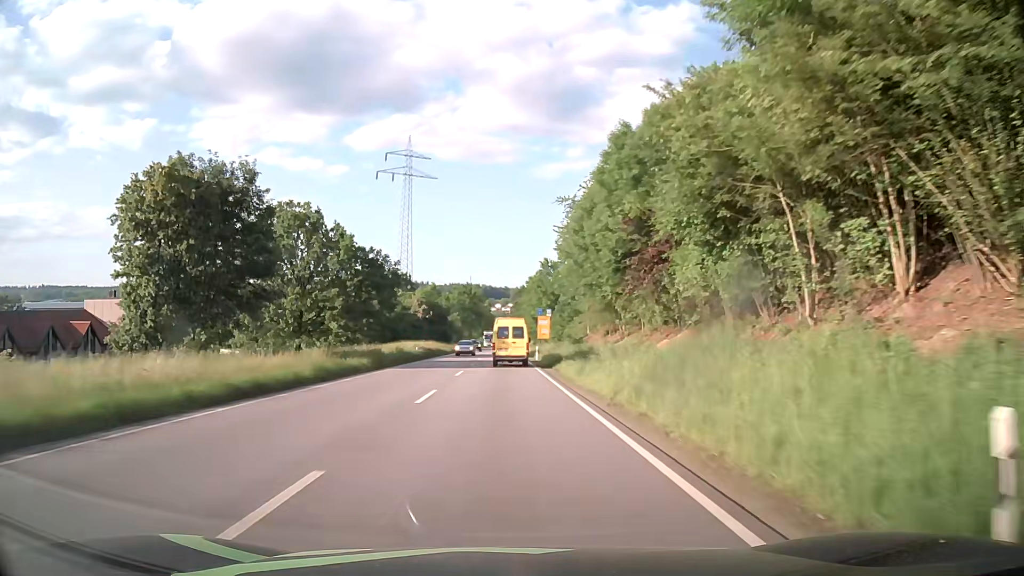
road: primary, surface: asphalt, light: Day
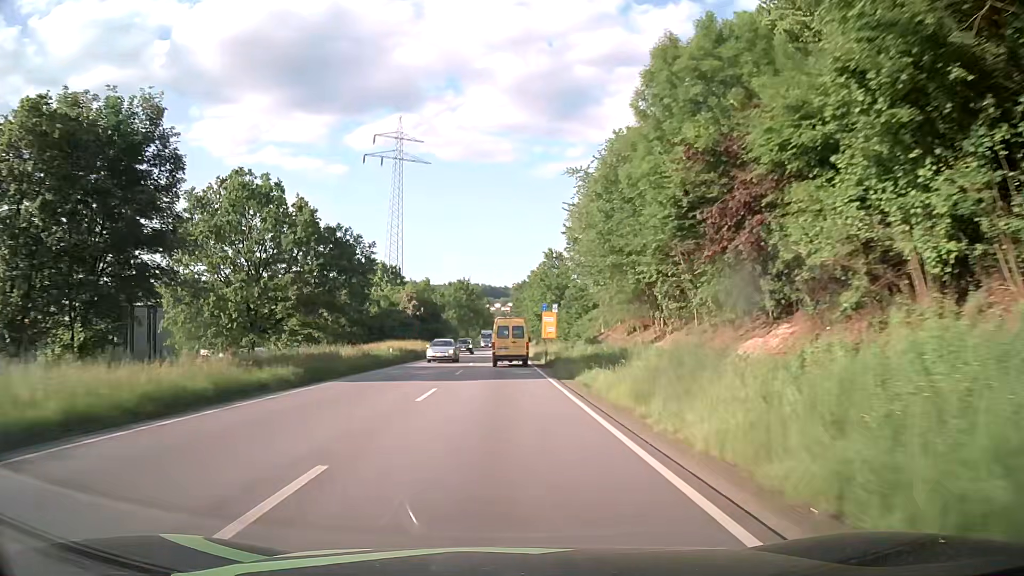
(0.0, +11.7) m; 0°
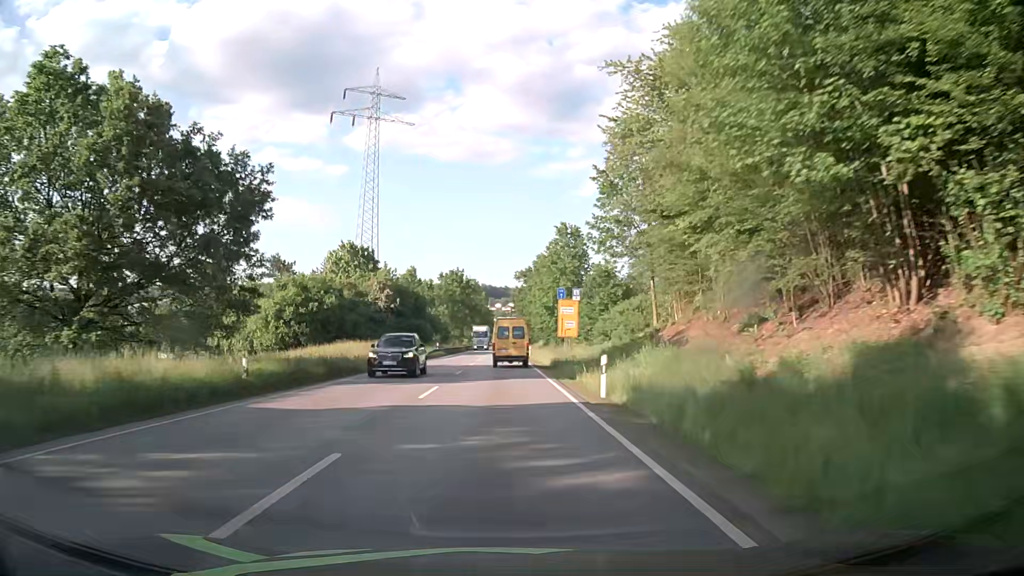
(0.0, +23.2) m; 0°
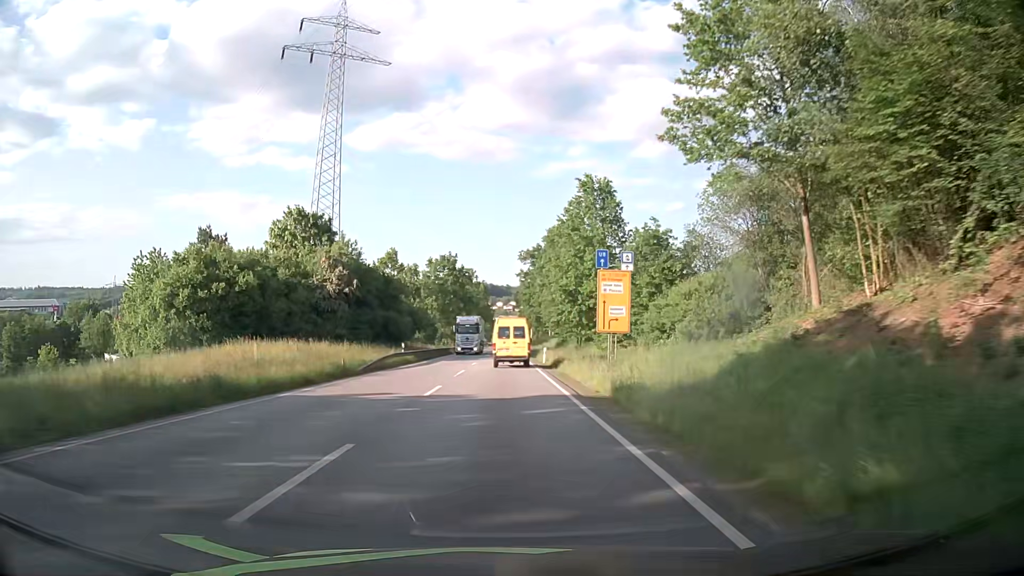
(+0.1, +23.1) m; 0°
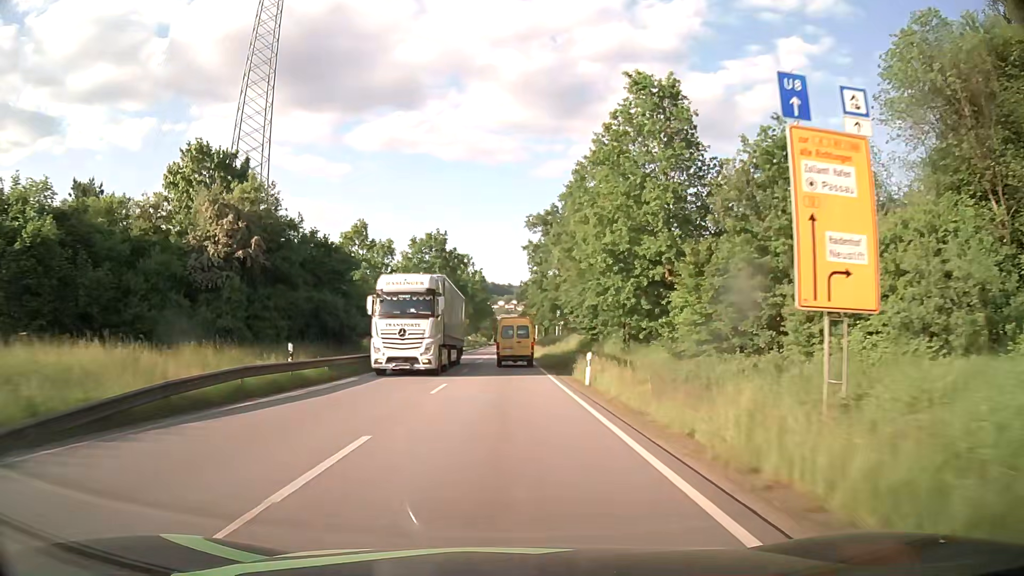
(+0.1, +23.0) m; 0°
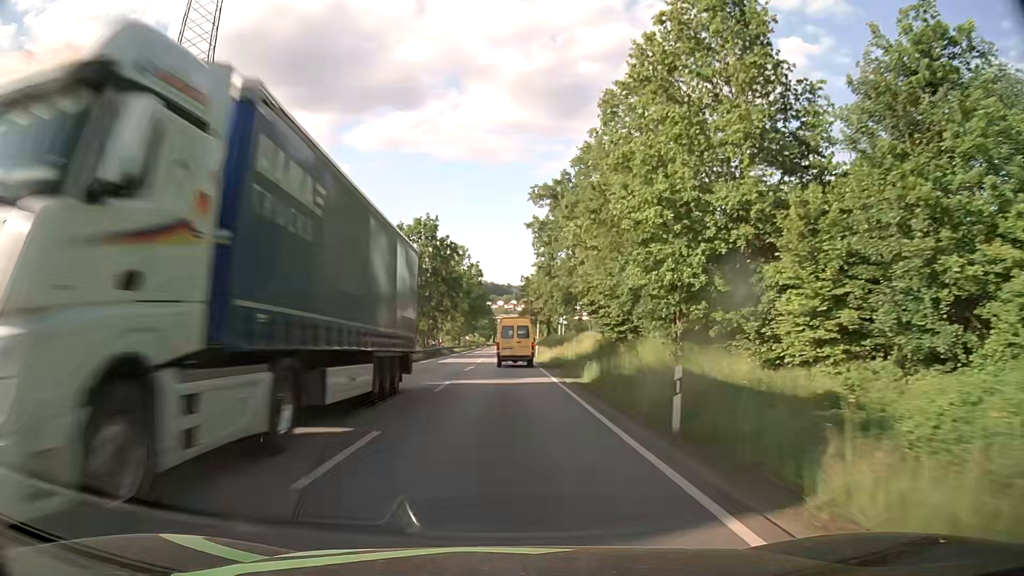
(0.0, +11.5) m; 0°
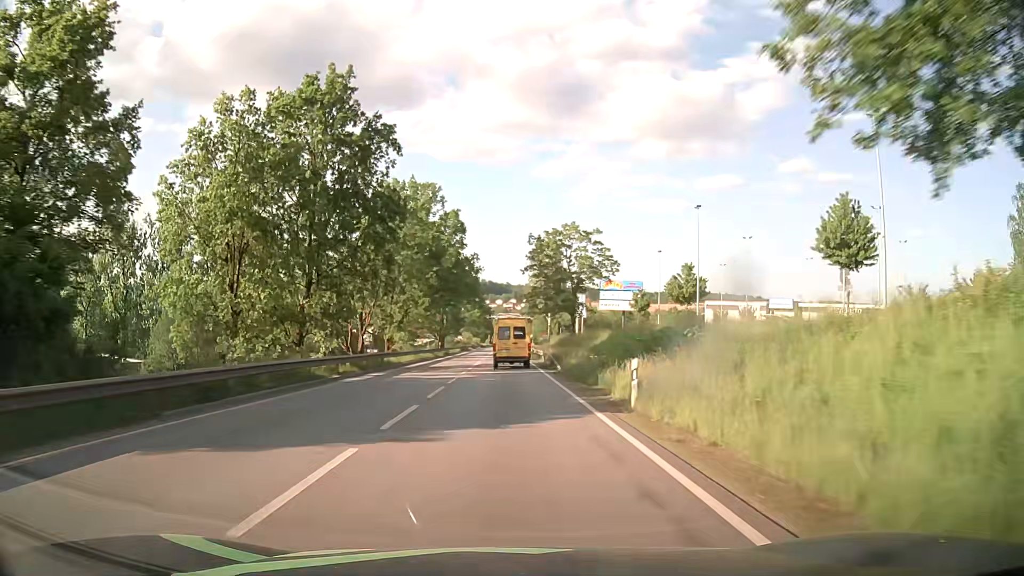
(0.0, +45.6) m; 0°
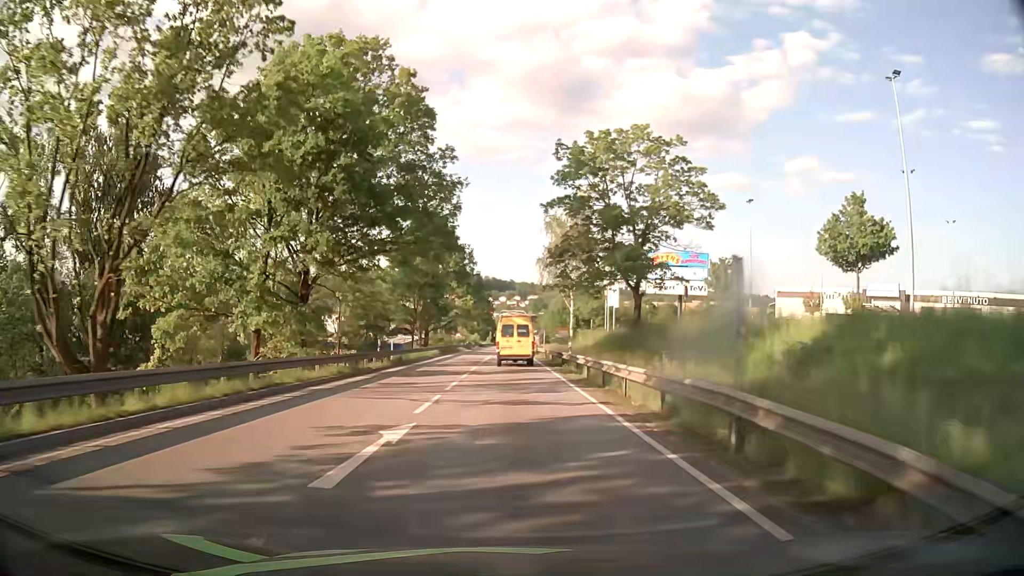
(-0.1, +33.9) m; 0°
(0, +10) (0, +20) (0, +30) (0, +40) (0, +50) (0, +60) (0, +70) (0, +80) (+1, +90) (+1, +100) m
